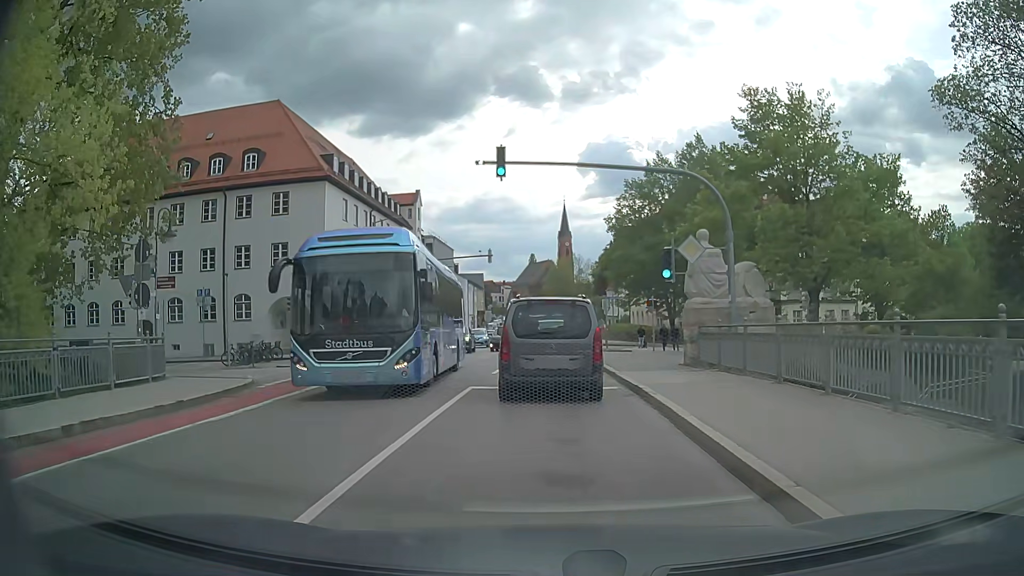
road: secondary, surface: asphalt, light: Day
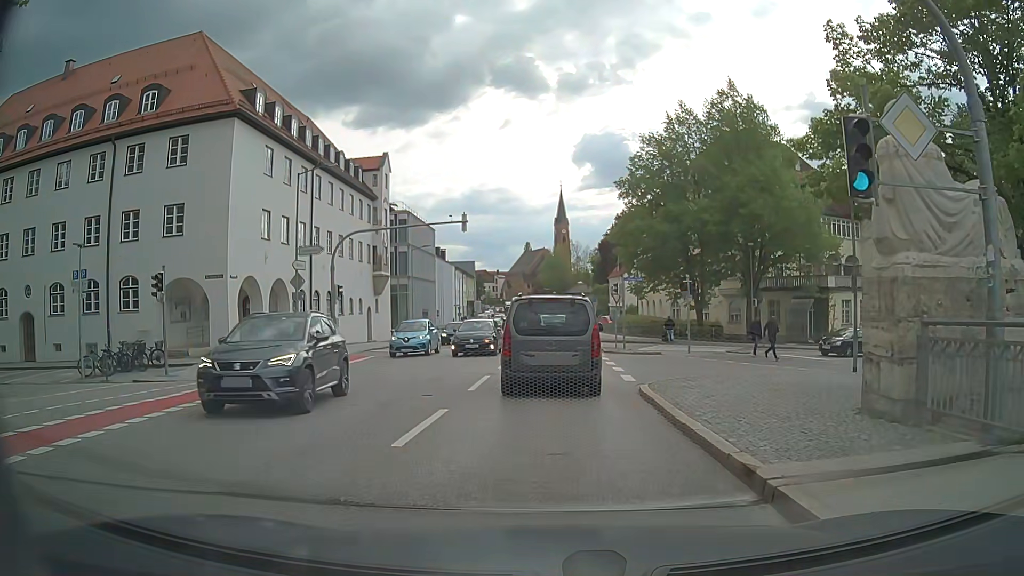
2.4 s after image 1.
(+0.1, +12.1) m; +1°
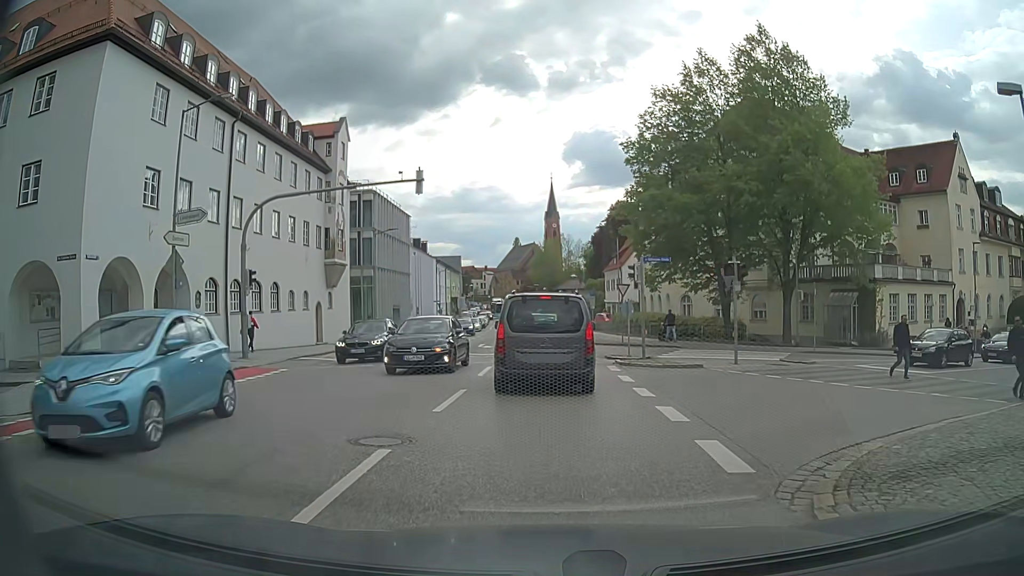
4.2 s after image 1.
(0.0, +9.6) m; 0°
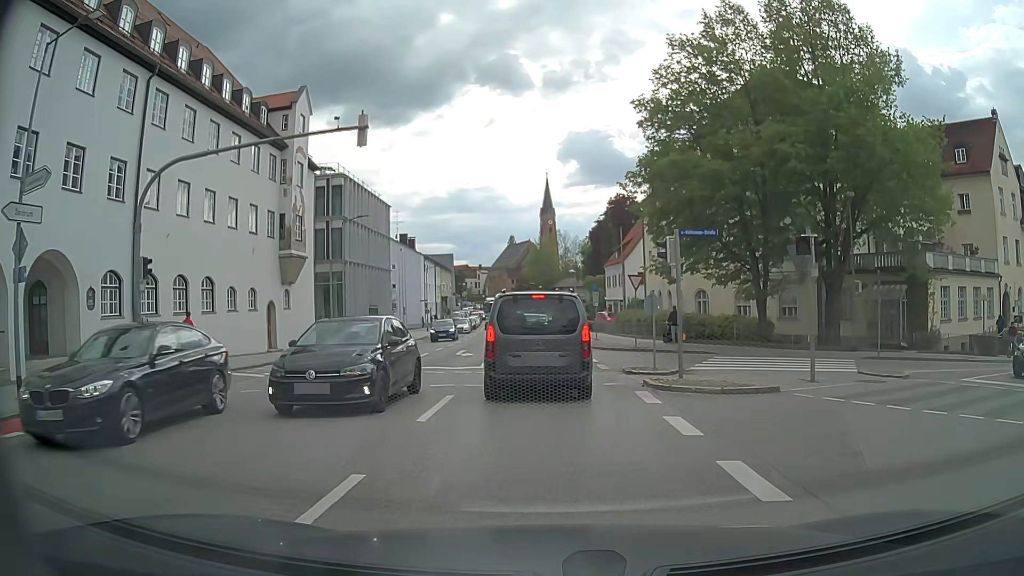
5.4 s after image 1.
(+0.1, +7.0) m; 0°
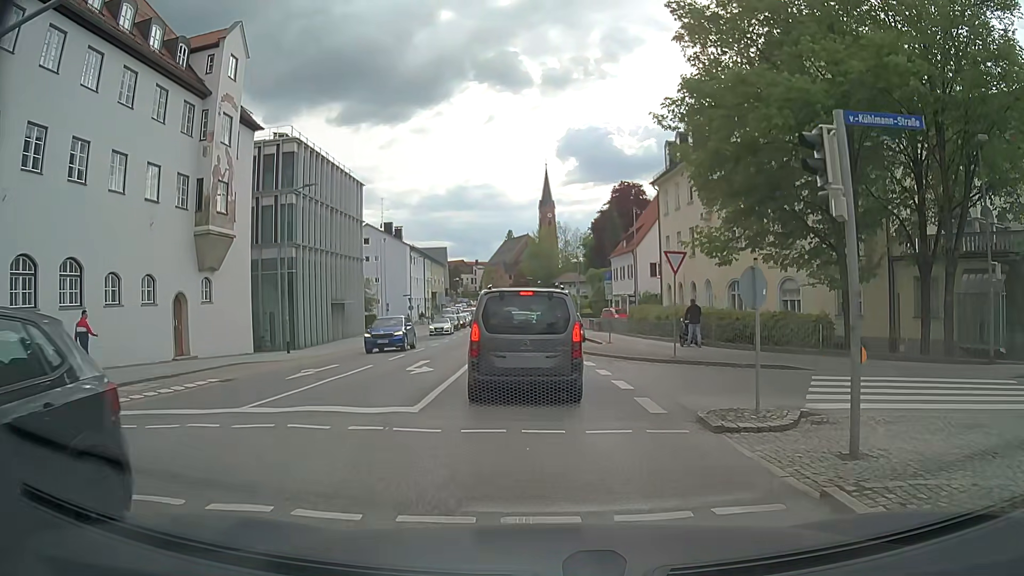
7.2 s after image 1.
(+0.1, +9.3) m; 0°
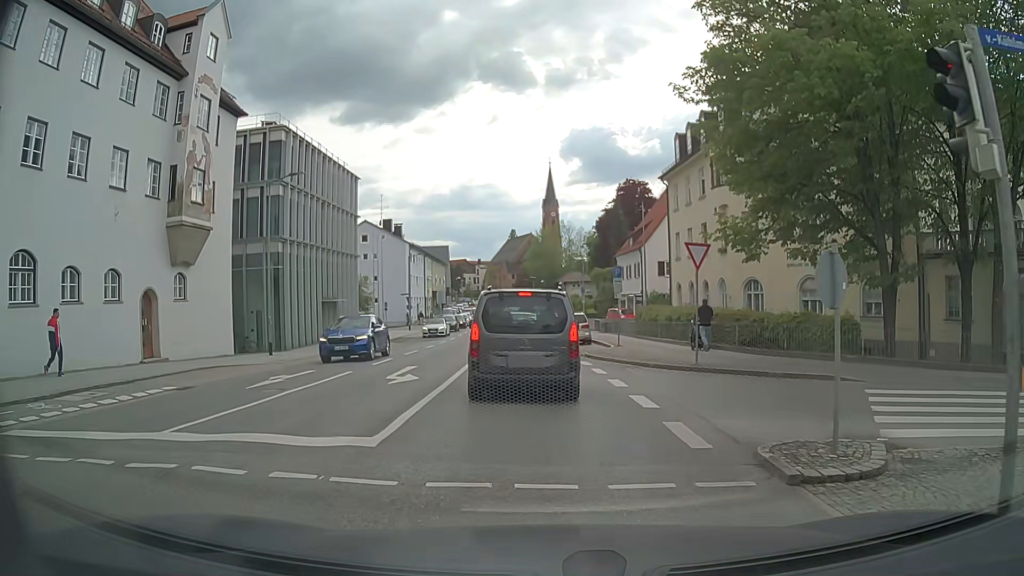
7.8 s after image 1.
(0.0, +2.5) m; -1°
(0, +10) (0, +20) (-1, +30) (-1, +40) (-1, +50) (-2, +60) (-2, +70) (-3, +80) (-3, +90) (-3, +100) m
